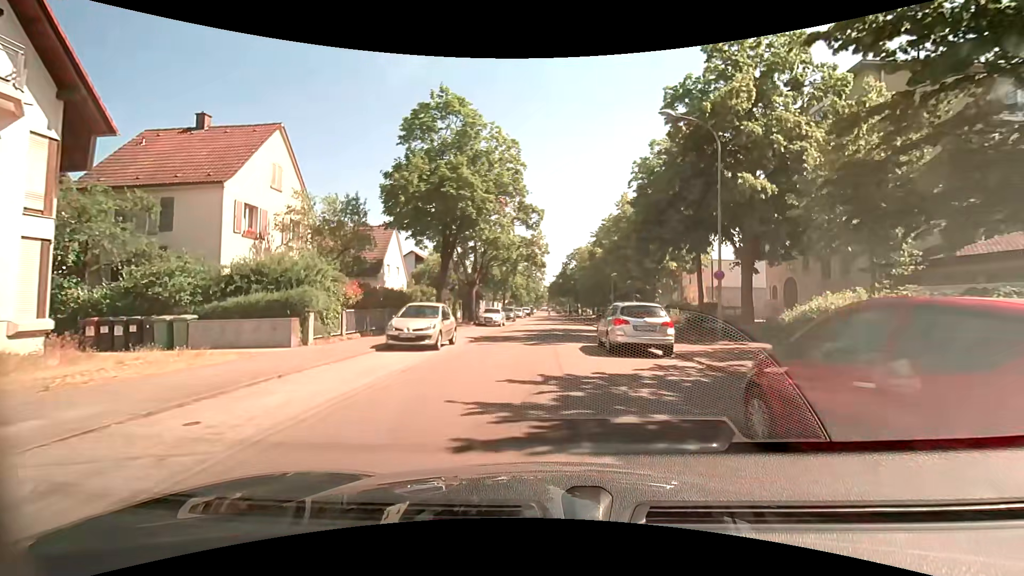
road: residential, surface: asphalt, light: Day
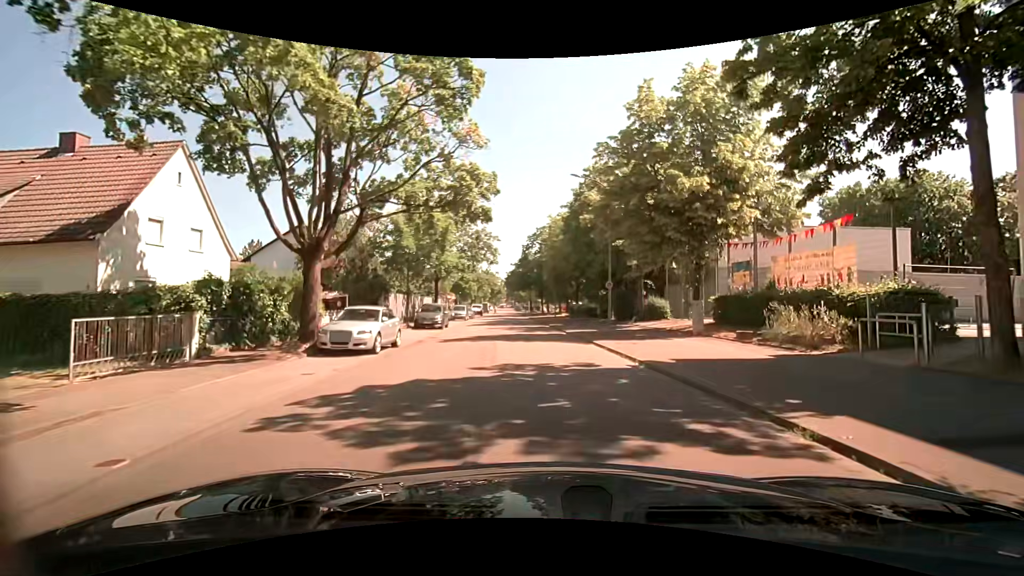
(+0.5, +21.7) m; +5°
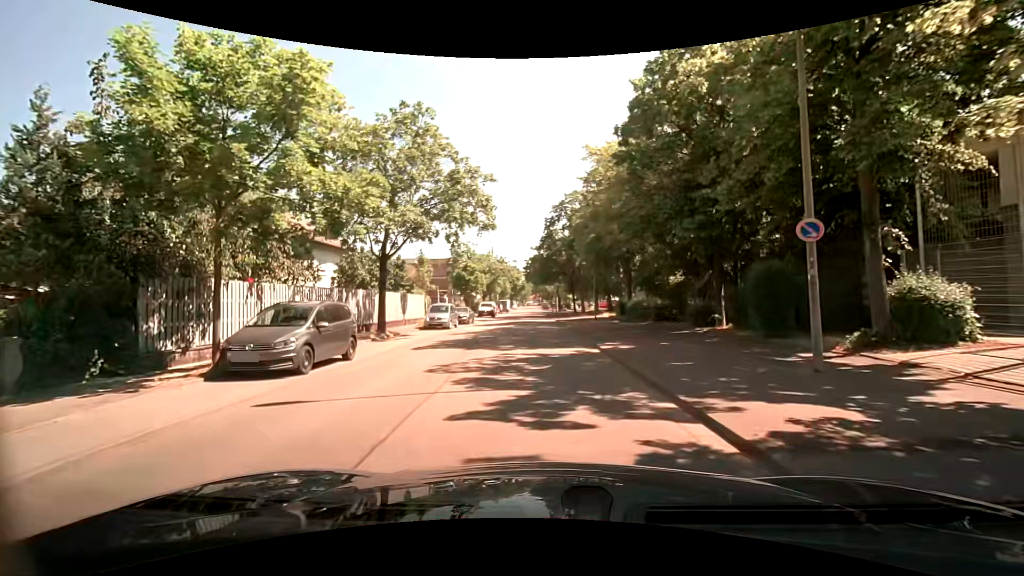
(-0.5, +20.4) m; -5°
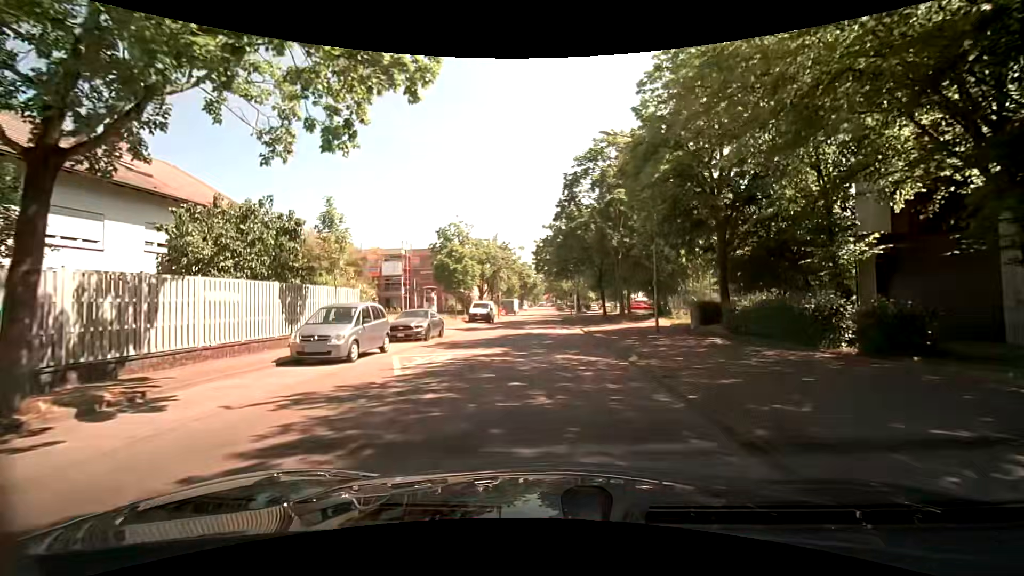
(-0.1, +17.5) m; -1°
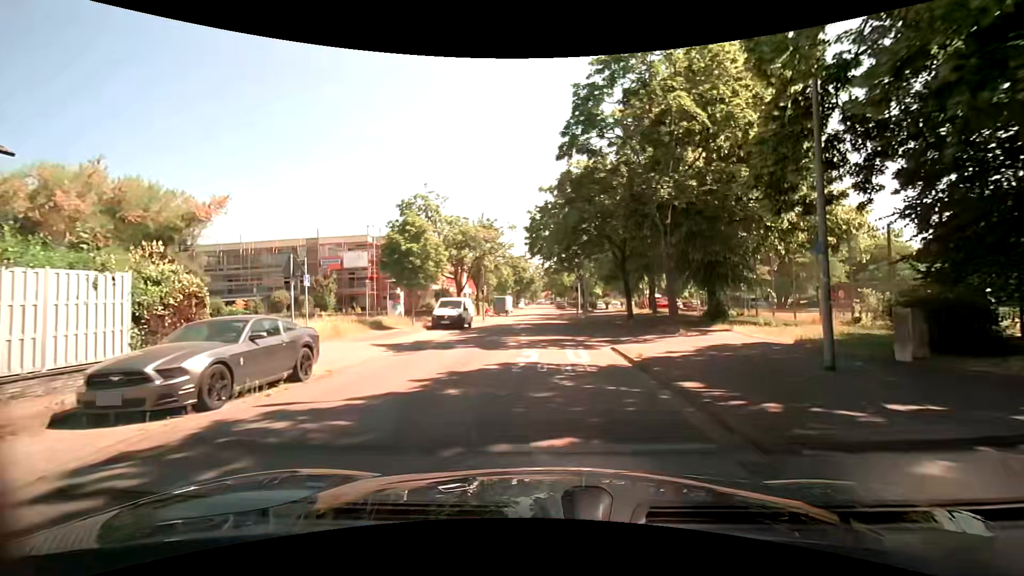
(+0.1, +13.6) m; 0°
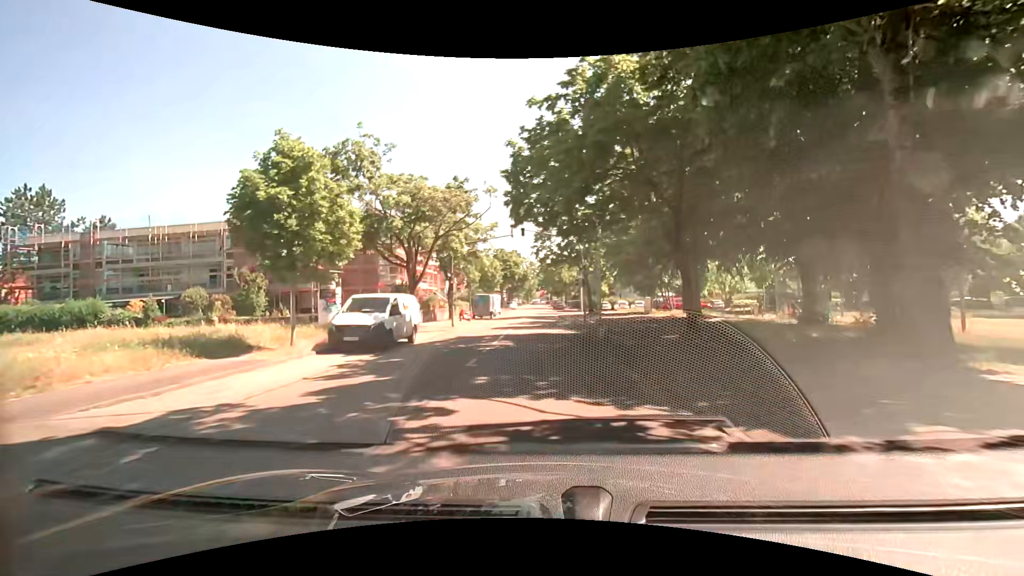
(+0.1, +13.4) m; +1°
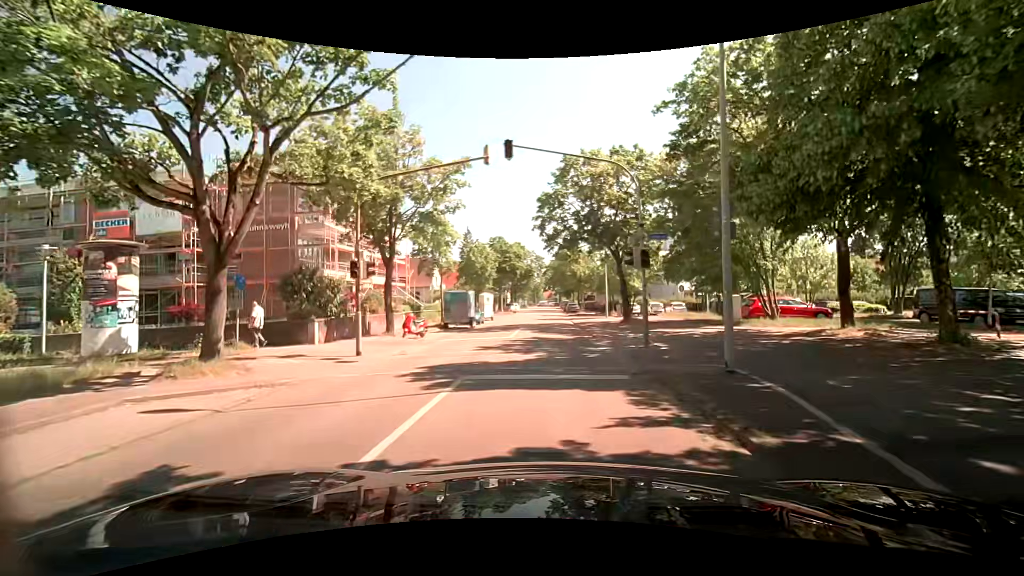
(-0.2, +17.7) m; -1°
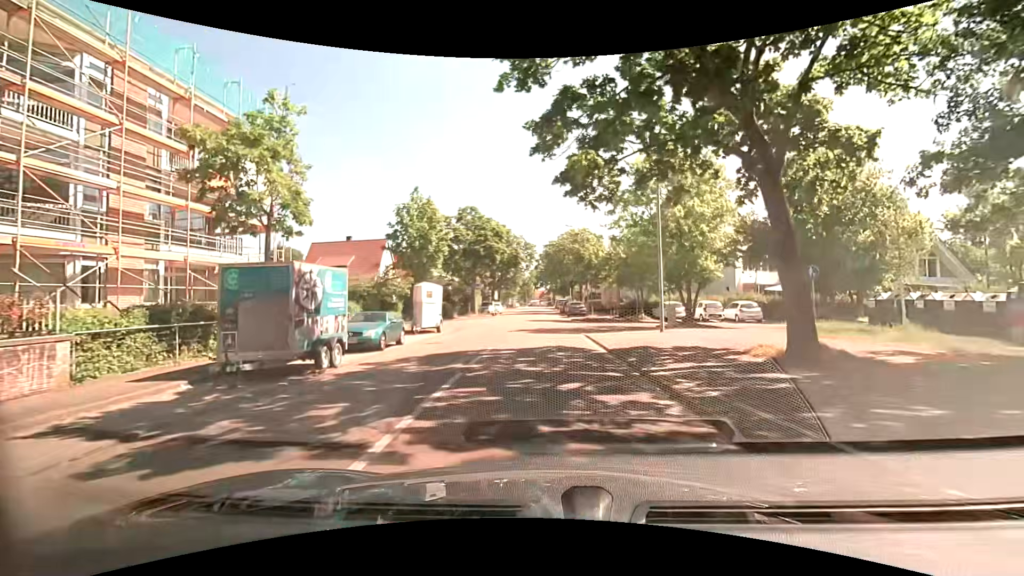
(-0.2, +21.6) m; 0°
